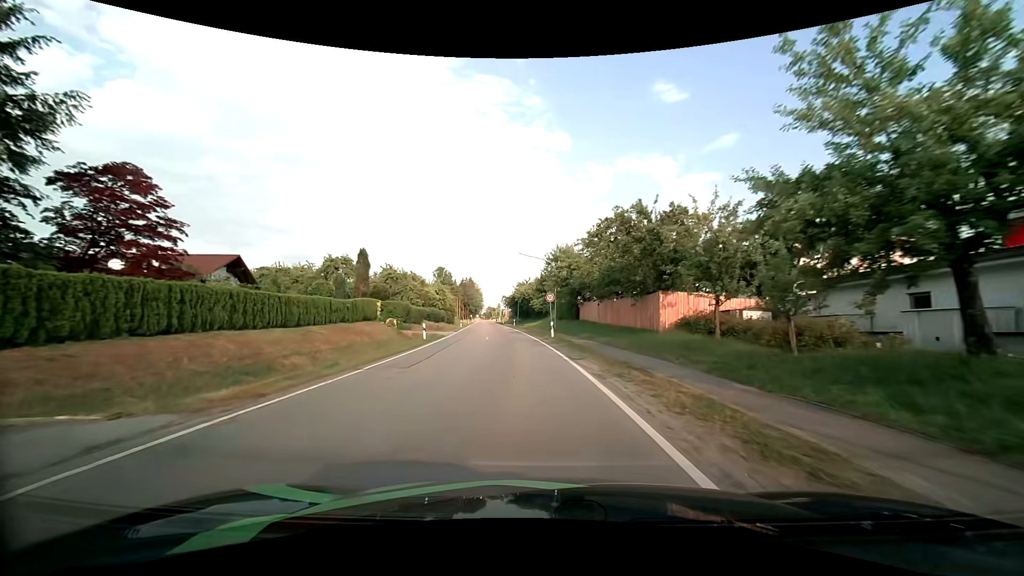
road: tertiary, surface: asphalt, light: Day
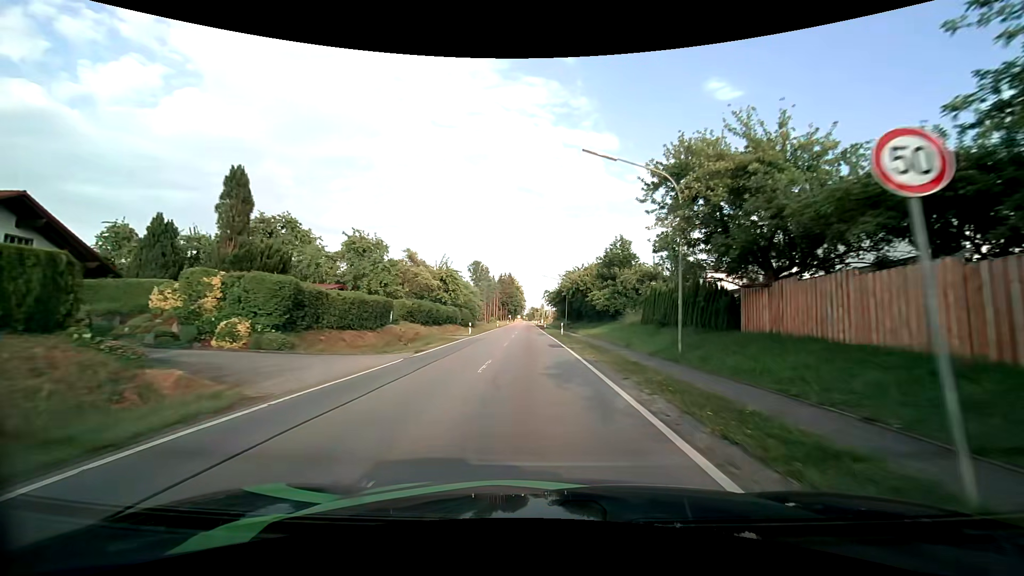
(-1.6, +30.8) m; -5°
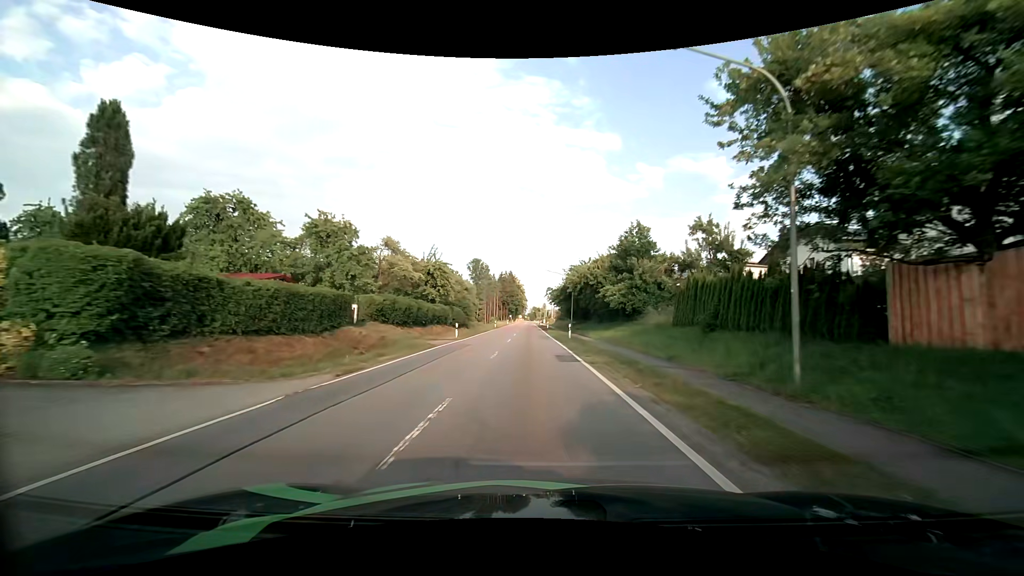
(0.0, +7.9) m; 0°
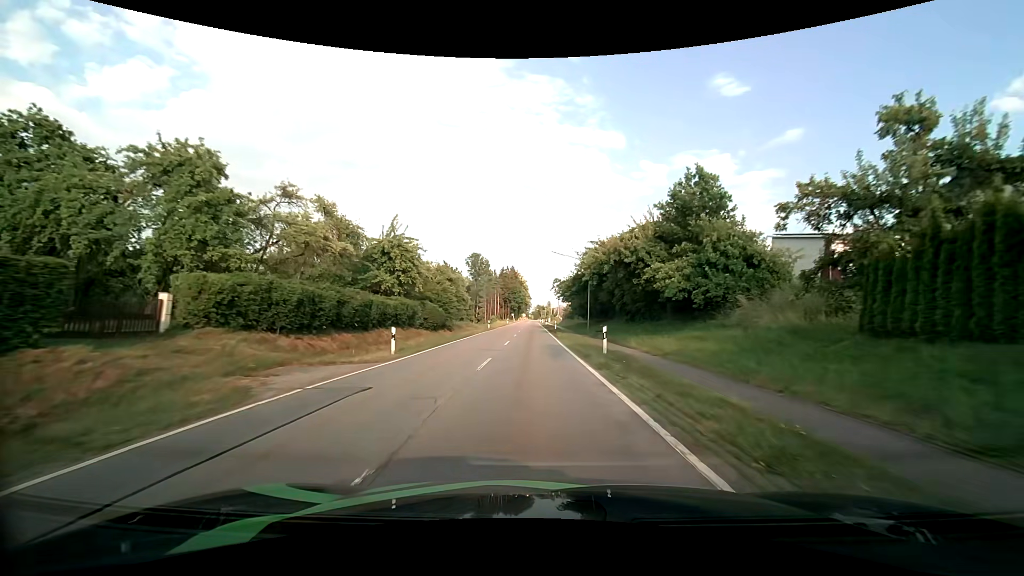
(-0.1, +16.0) m; -1°
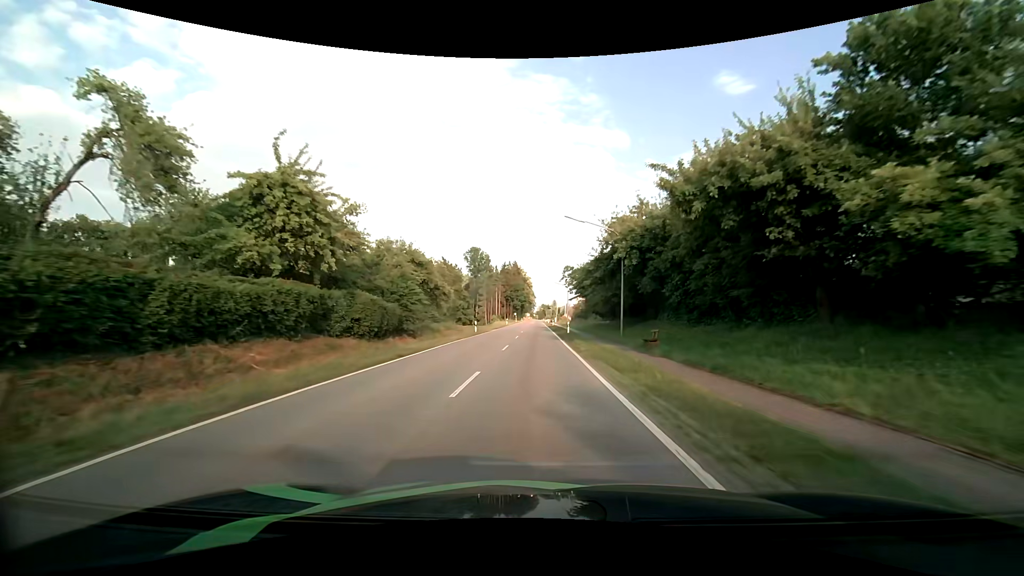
(0.0, +16.4) m; 0°
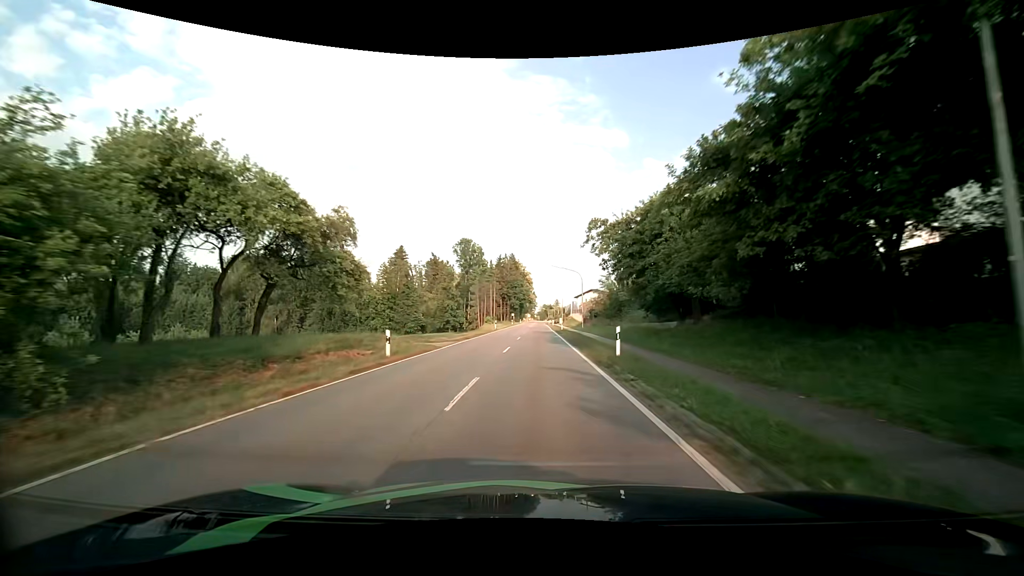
(-0.1, +25.4) m; 0°
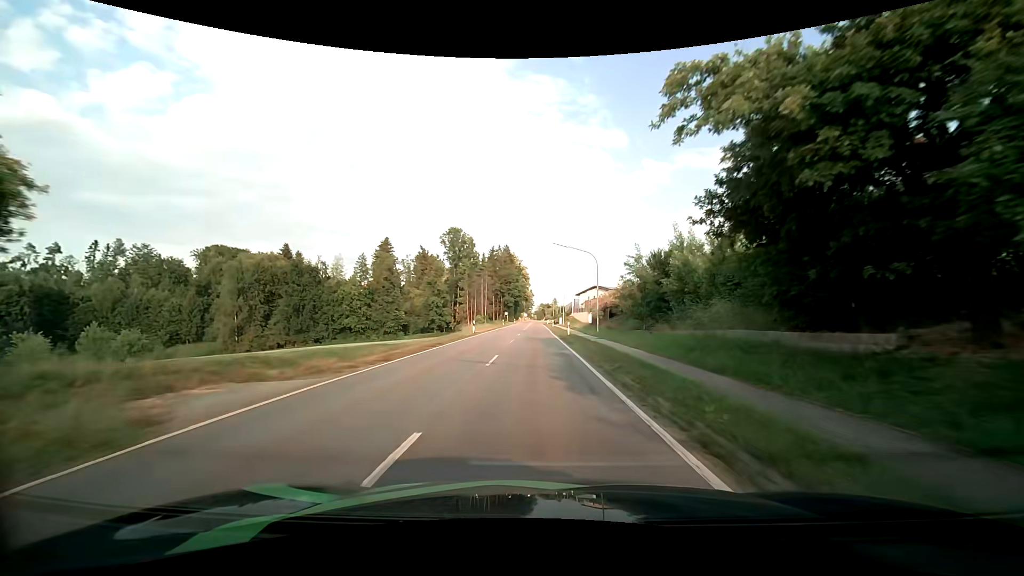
(0.0, +17.3) m; 0°
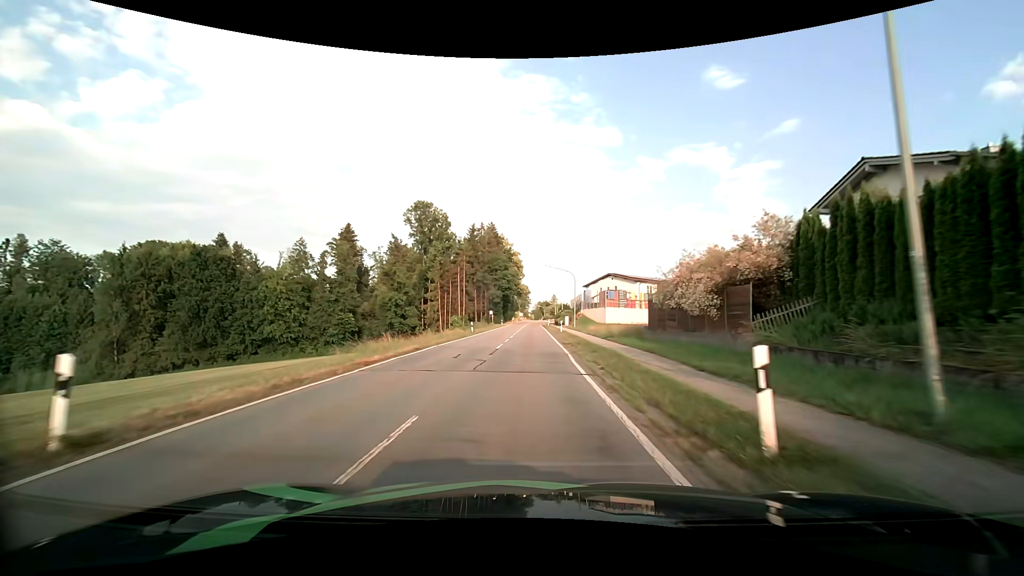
(0.0, +35.0) m; 0°
(0, +10) (0, +20) (-1, +30) (-1, +40) (-1, +50) (-1, +60) (-1, +70) (-1, +80) (-1, +90) (-1, +100) m
